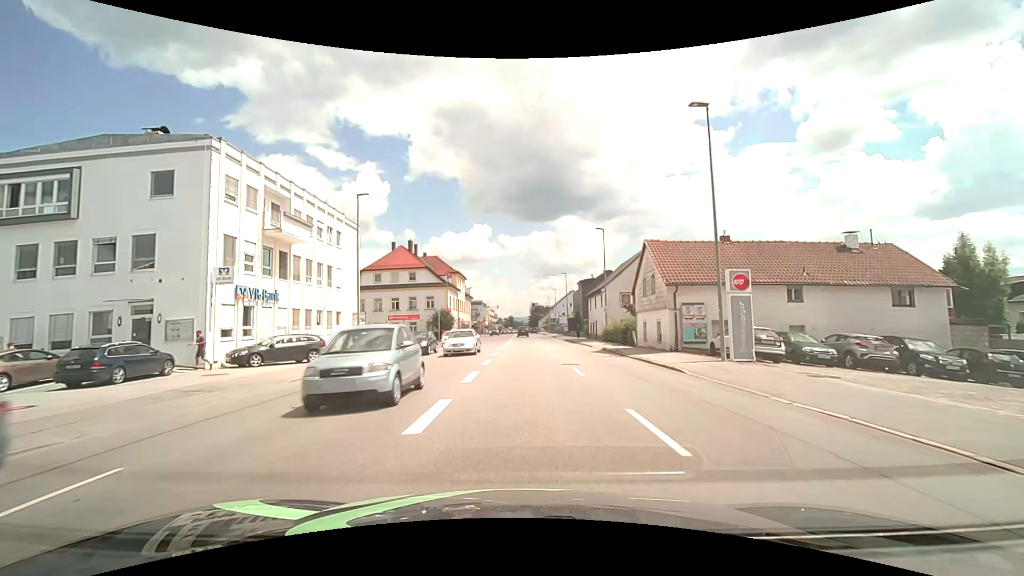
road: tertiary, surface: asphalt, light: Day
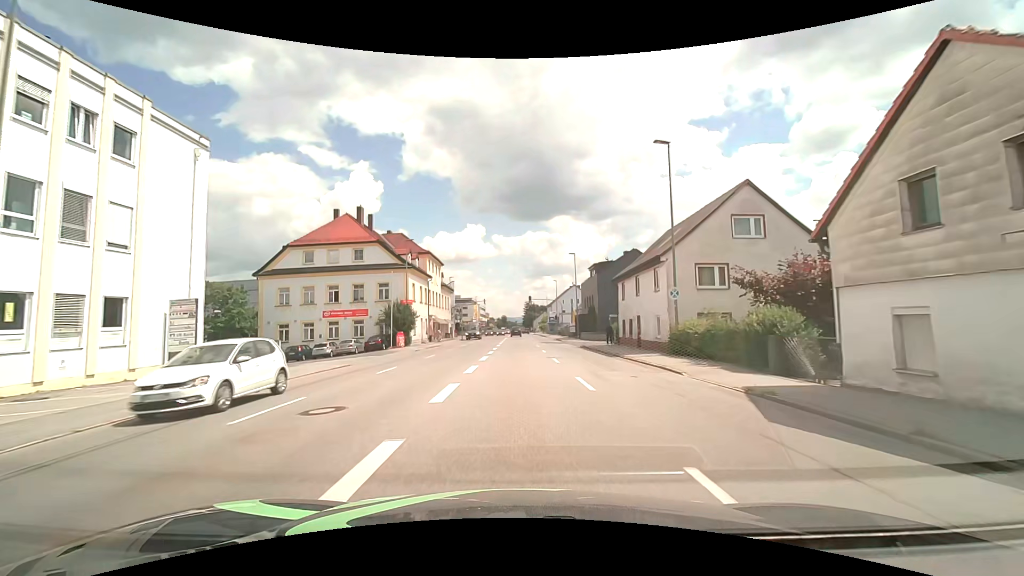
(+0.1, +21.7) m; 0°
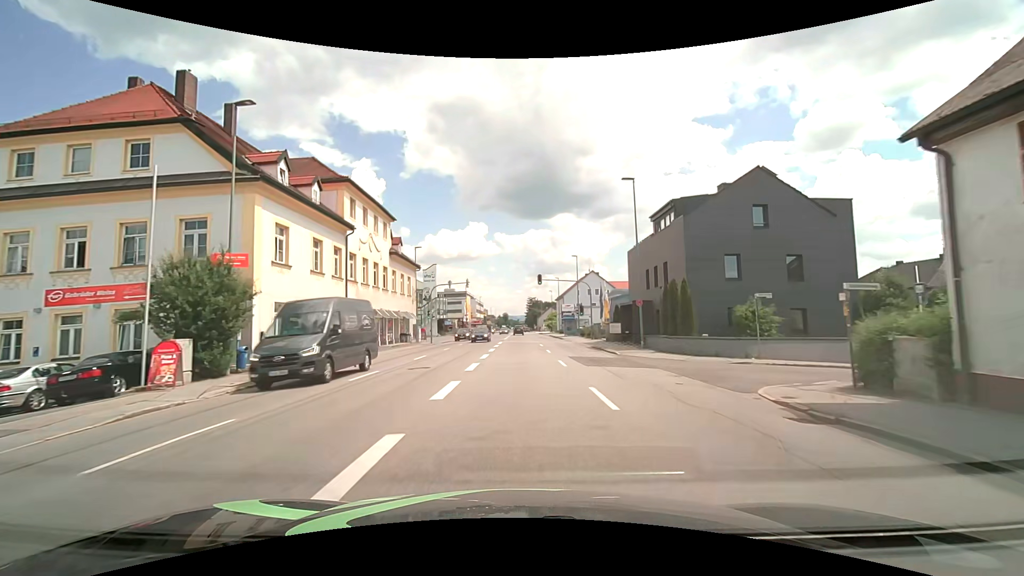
(0.0, +29.8) m; 0°
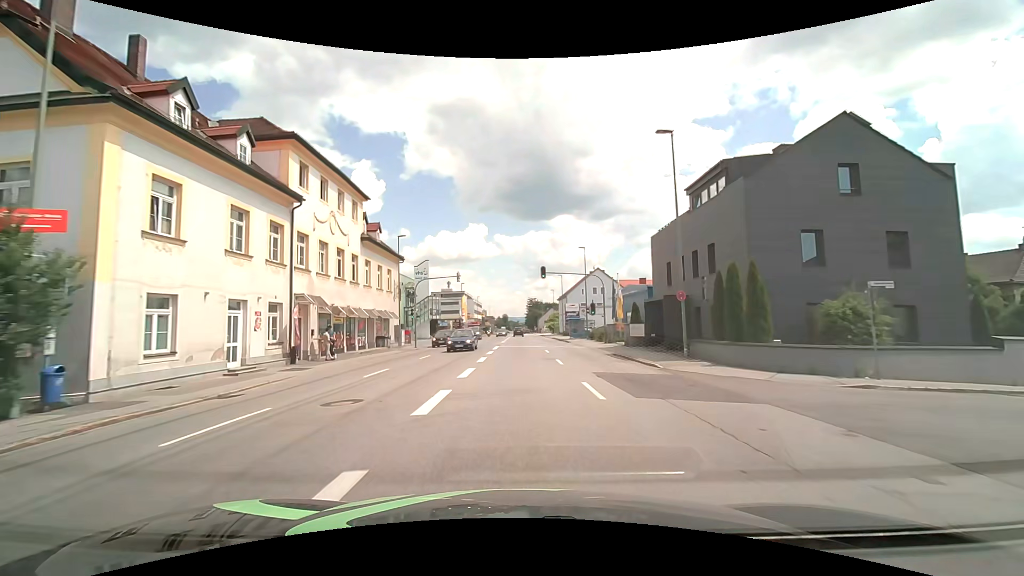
(0.0, +7.6) m; 0°
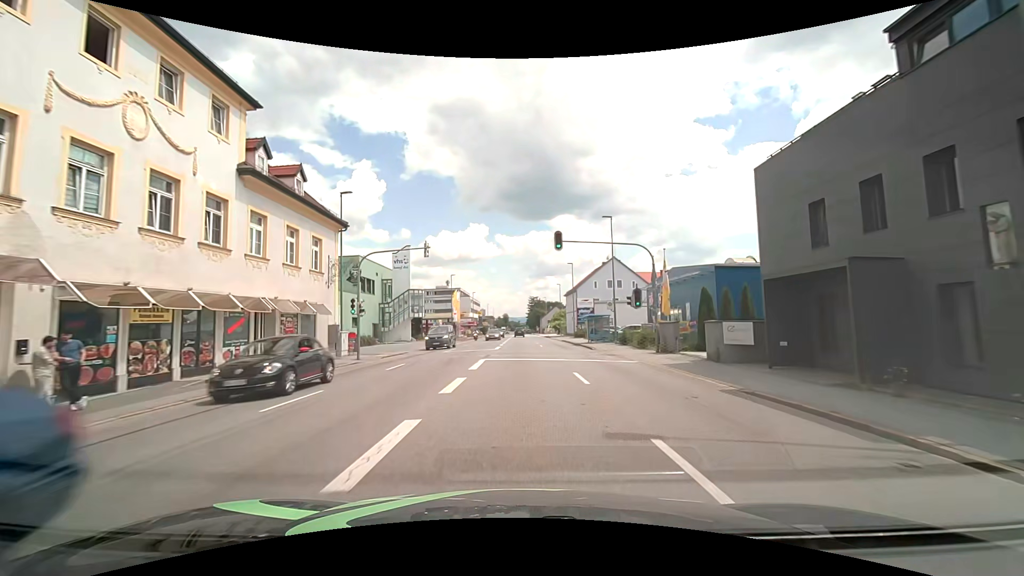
(0.0, +15.5) m; 0°
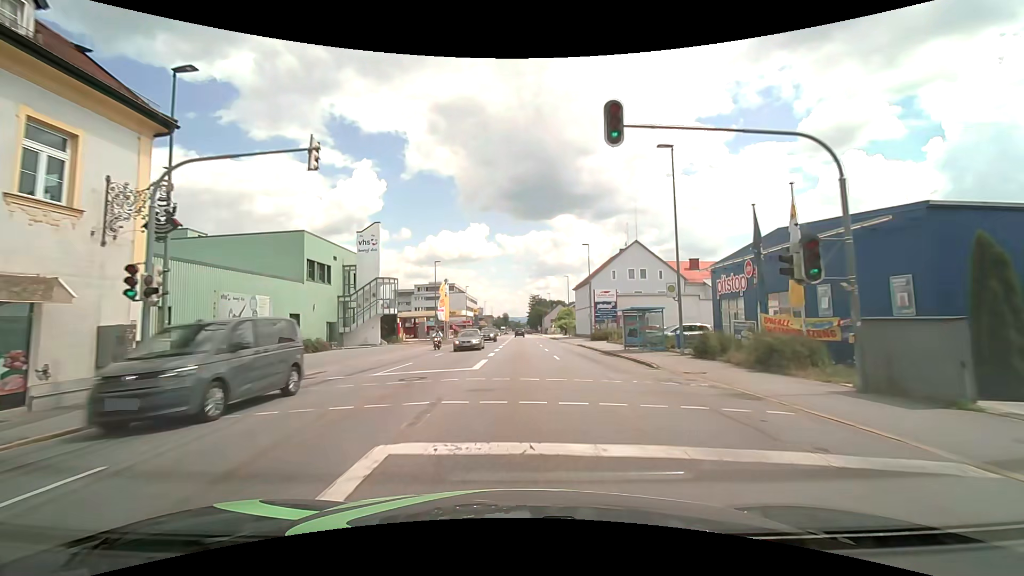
(-0.1, +15.7) m; 0°
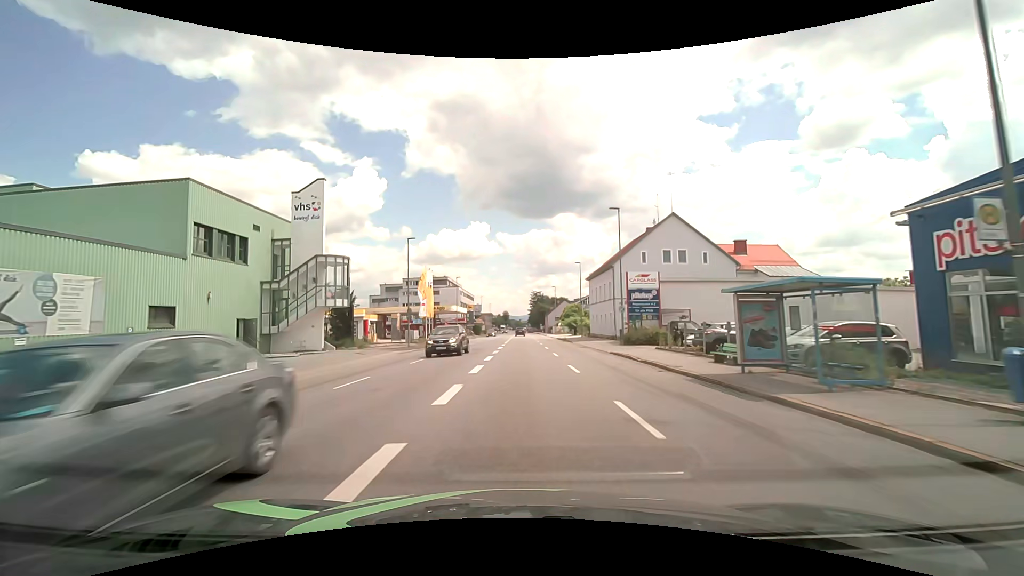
(-0.1, +15.9) m; 0°
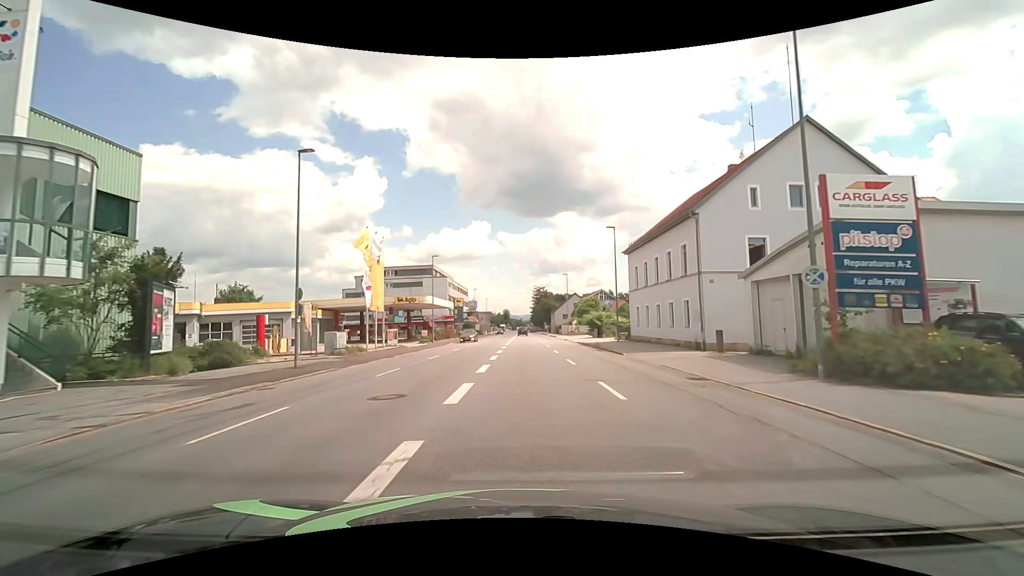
(0.0, +24.0) m; 0°
(0, +10) (0, +20) (0, +30) (0, +40) (0, +50) (0, +60) (+1, +70) (+1, +80) (+1, +90) (+1, +100) m
